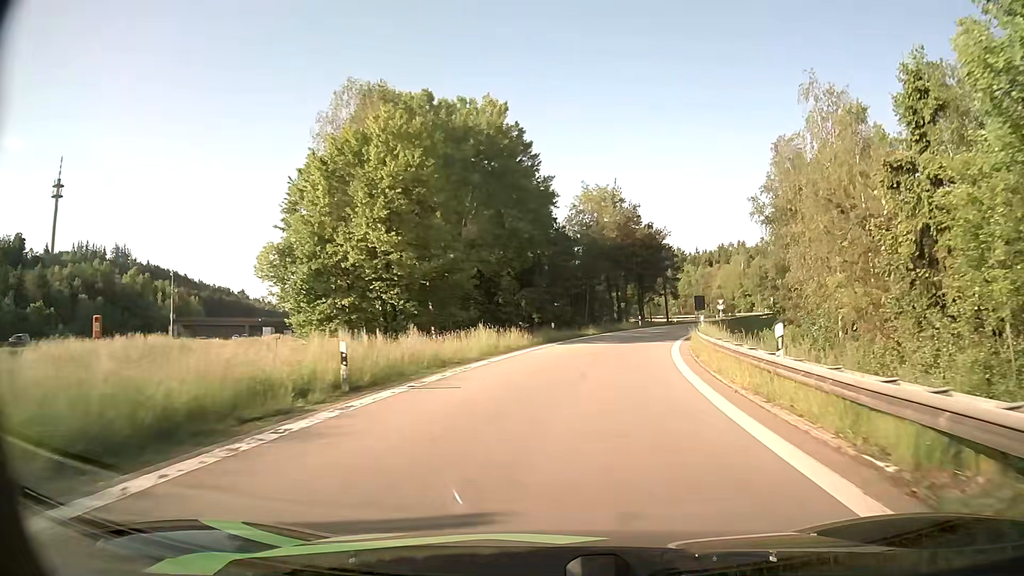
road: motorway_link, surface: asphalt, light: Day
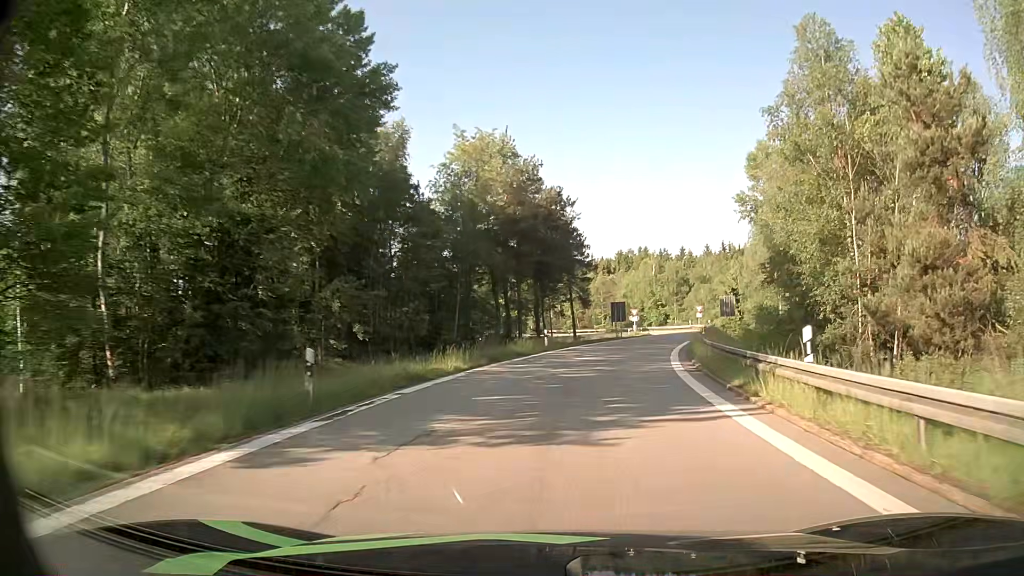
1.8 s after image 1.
(+2.1, +25.4) m; +9°
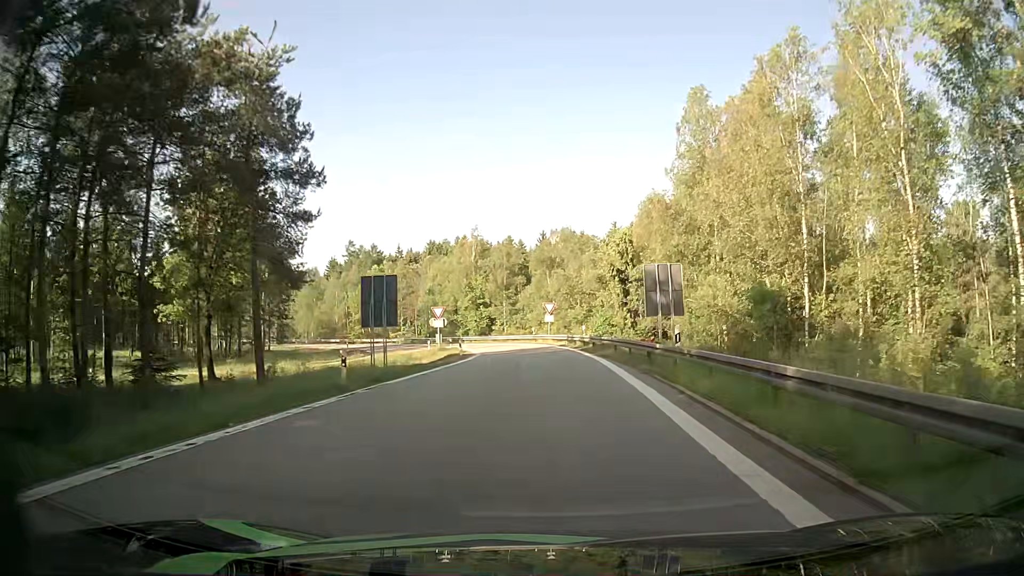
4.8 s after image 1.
(+6.4, +41.3) m; +15°
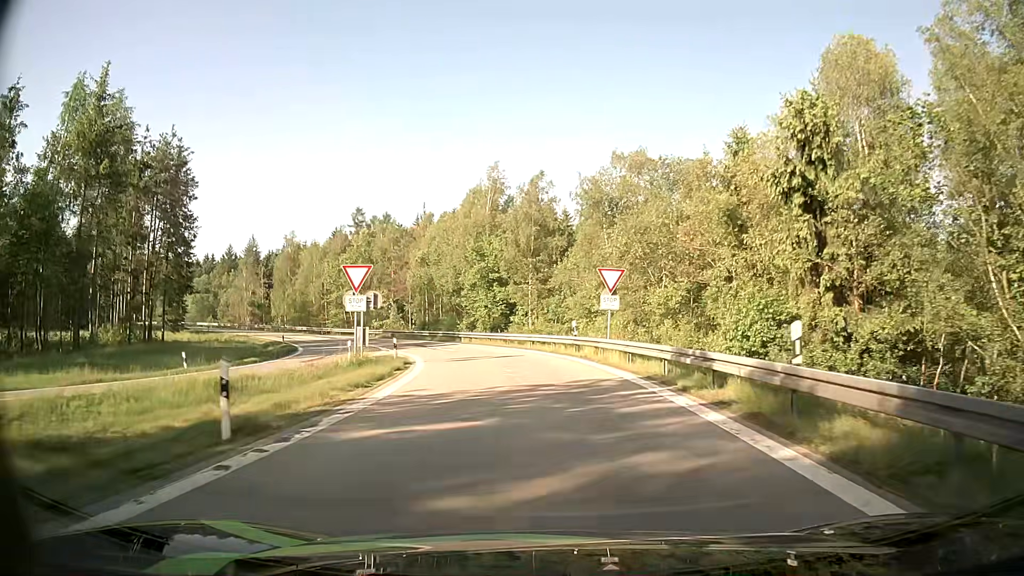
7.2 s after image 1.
(-0.1, +32.2) m; -3°
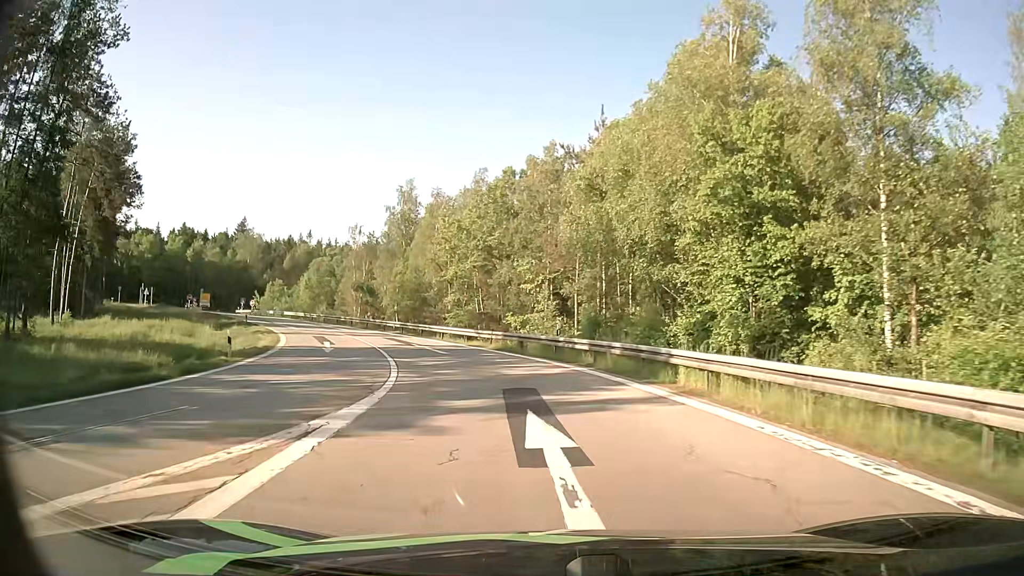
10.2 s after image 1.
(-4.1, +34.2) m; -17°
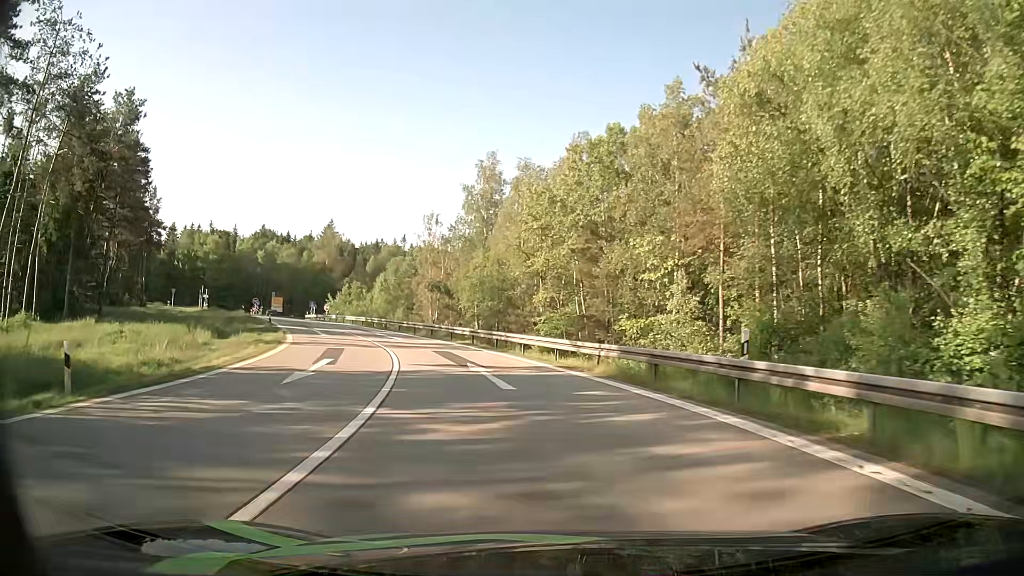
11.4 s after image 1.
(-1.0, +13.3) m; -9°
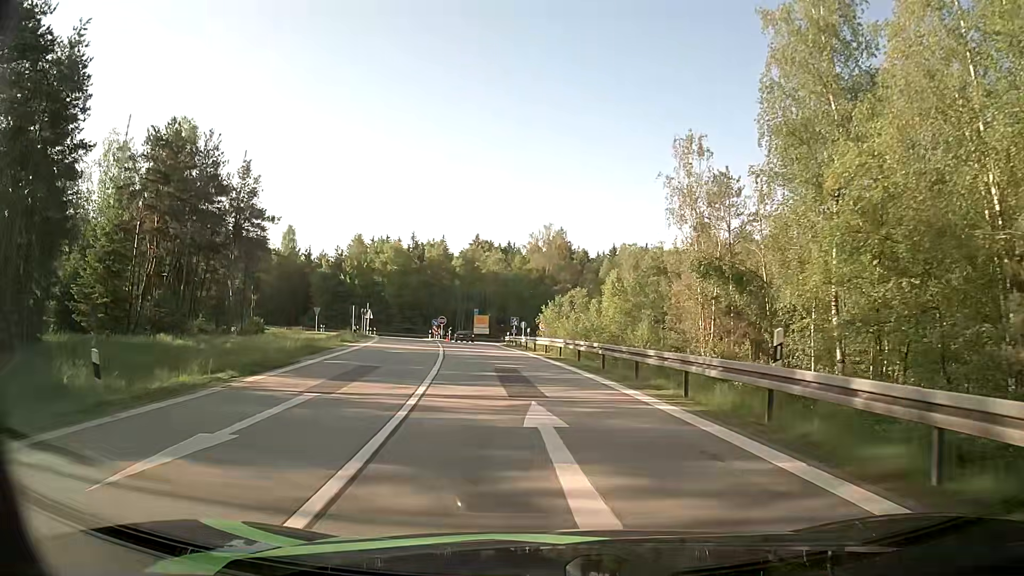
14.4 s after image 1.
(-6.4, +32.0) m; -22°
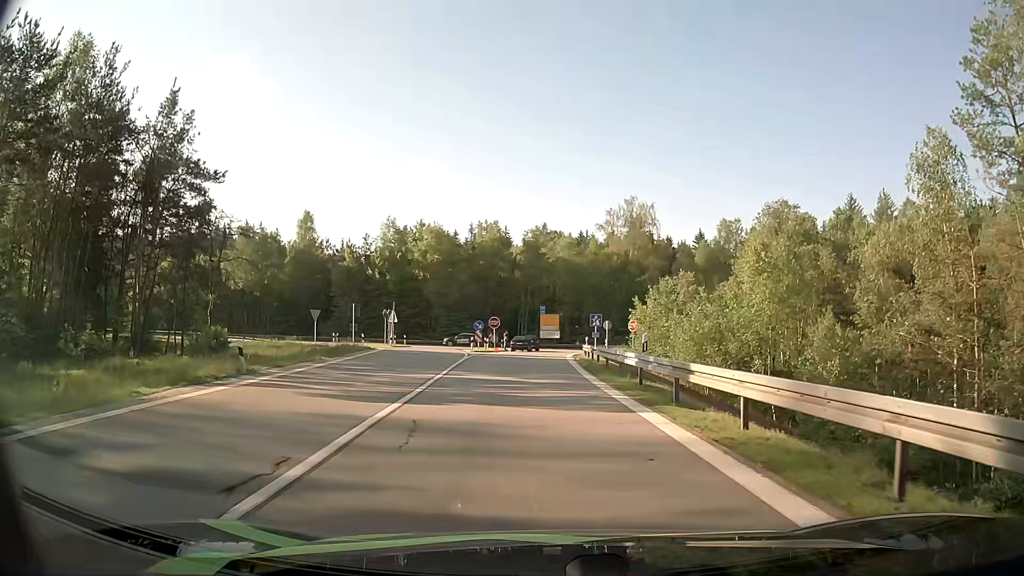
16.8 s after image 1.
(-1.5, +23.8) m; -6°
